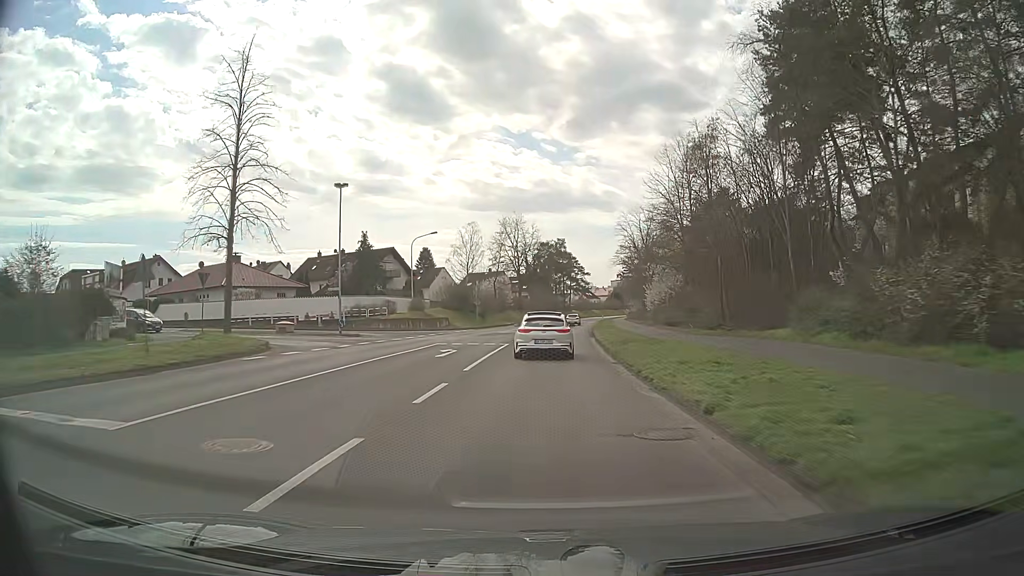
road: secondary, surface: asphalt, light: Day
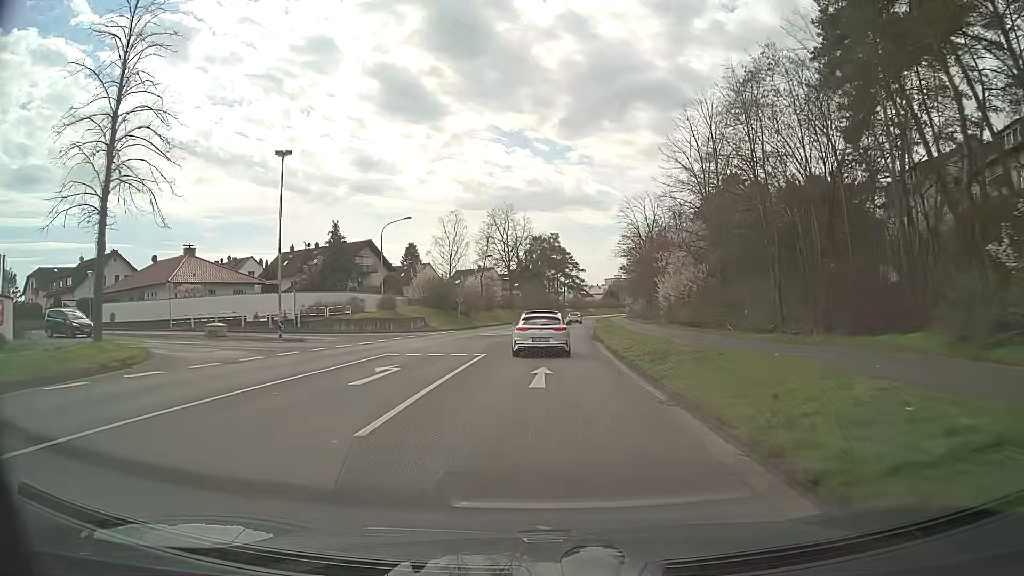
(0.0, +9.2) m; 0°
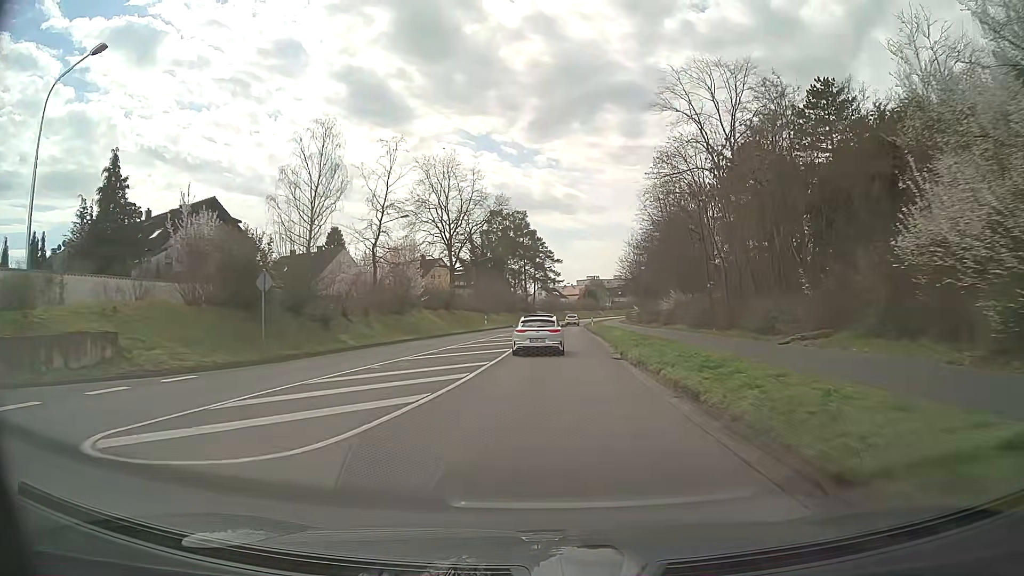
(+1.2, +37.9) m; +3°
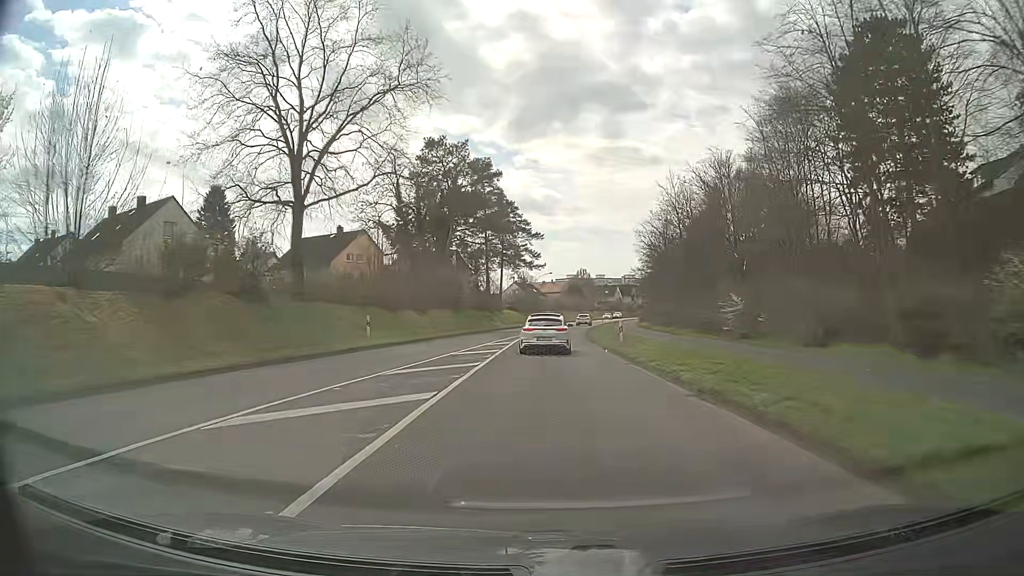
(+0.7, +39.8) m; +2°
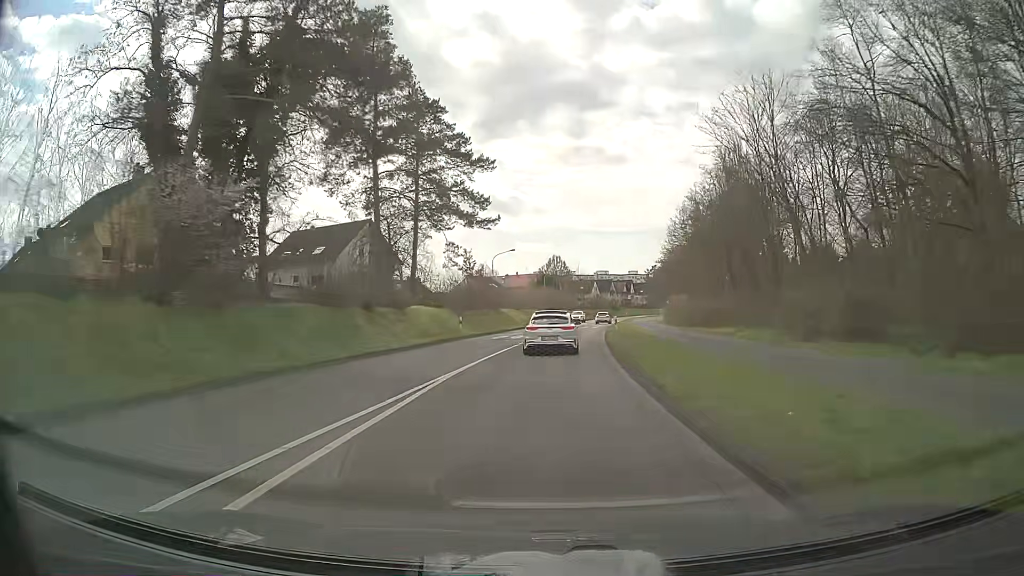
(+0.8, +39.8) m; +3°
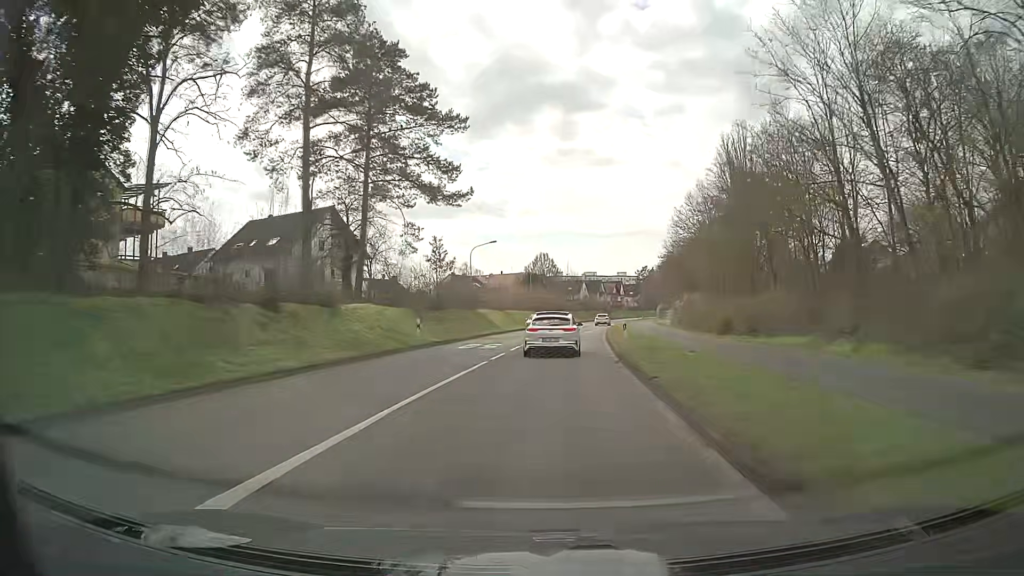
(+0.1, +9.7) m; +1°
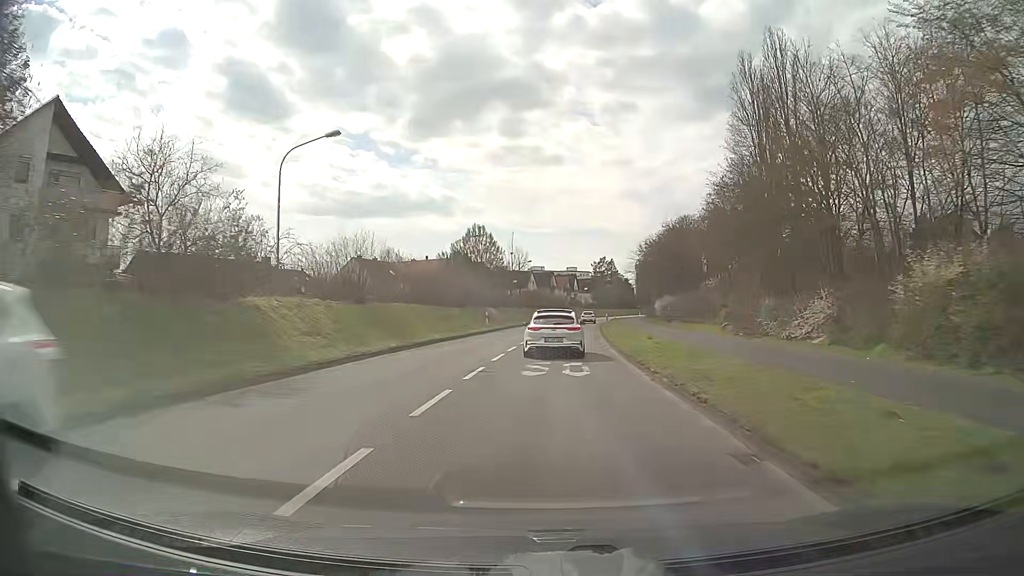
(+1.3, +37.5) m; +5°
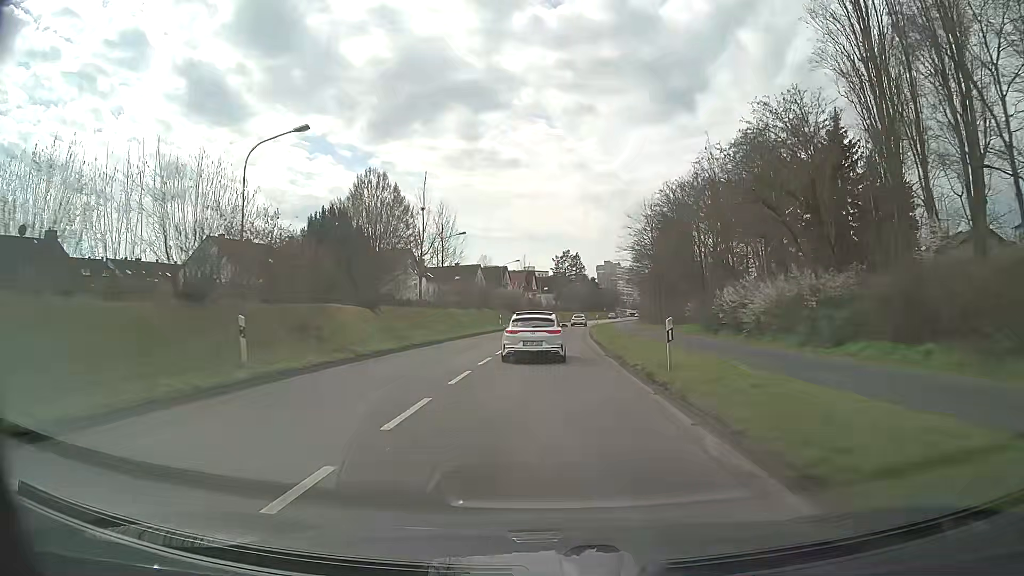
(+1.2, +36.2) m; +4°
(0, +10) (0, +20) (0, +30) (+1, +40) (+1, +50) (+2, +60) (+3, +70) (+4, +80) (+5, +90) (+7, +100) m
